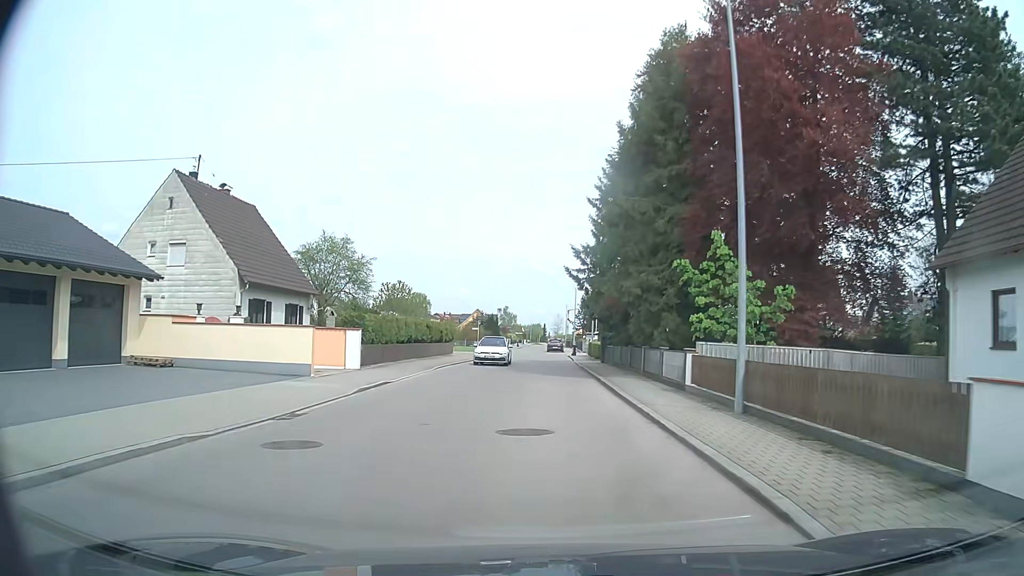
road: unclassified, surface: asphalt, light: Day
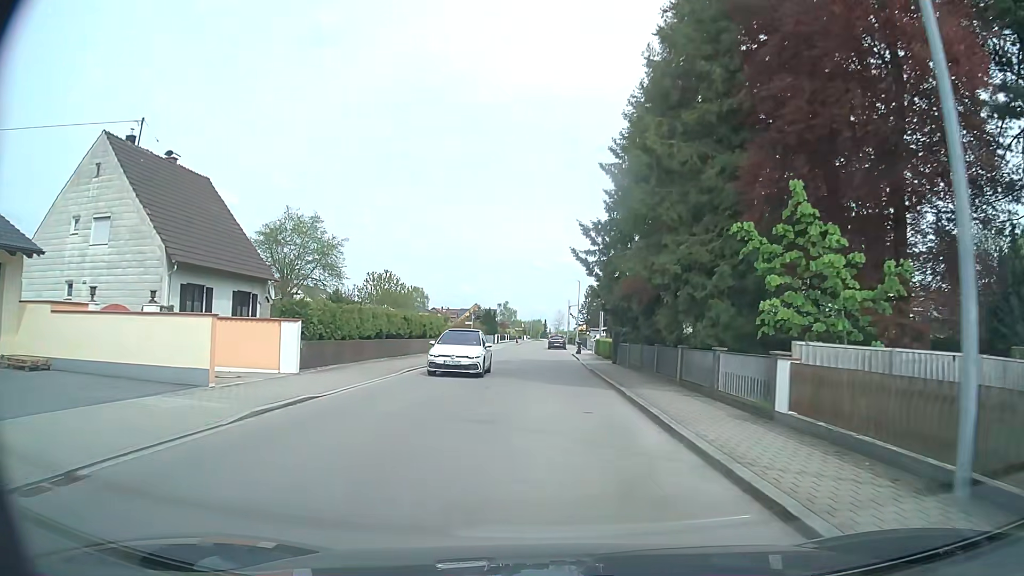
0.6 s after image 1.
(0.0, +6.8) m; 0°
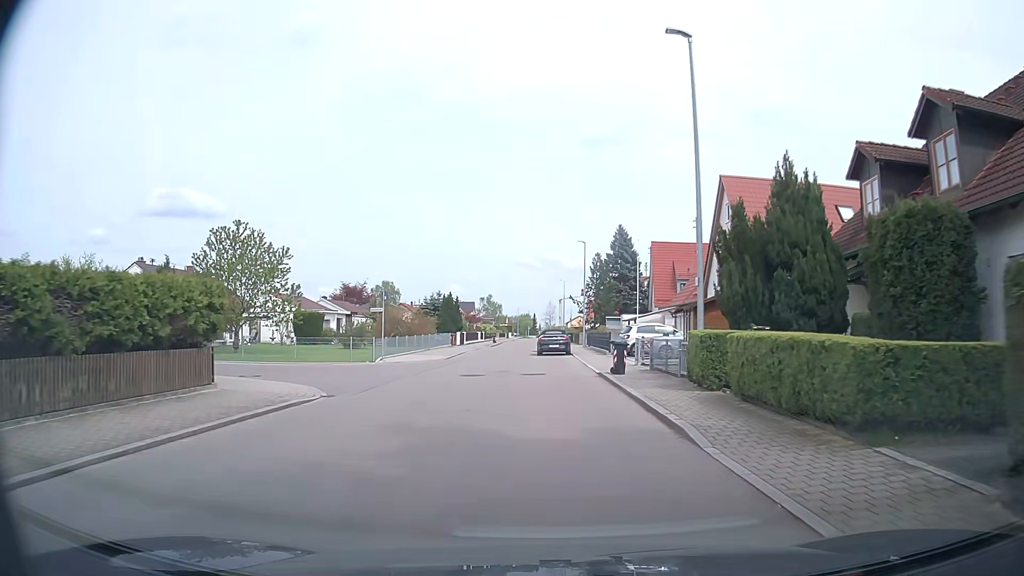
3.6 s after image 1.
(+0.1, +31.4) m; +2°
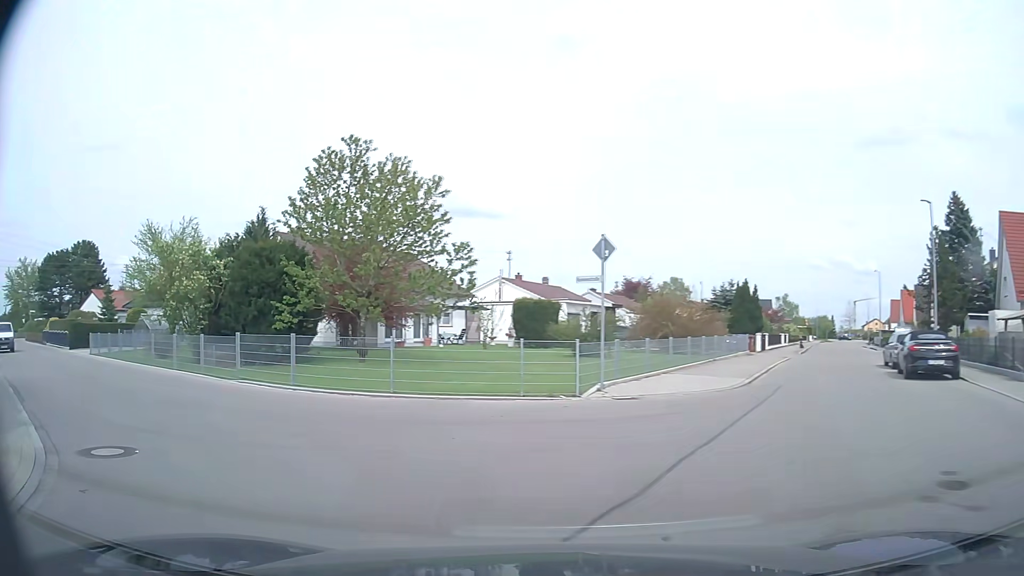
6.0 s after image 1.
(-1.9, +16.9) m; -26°
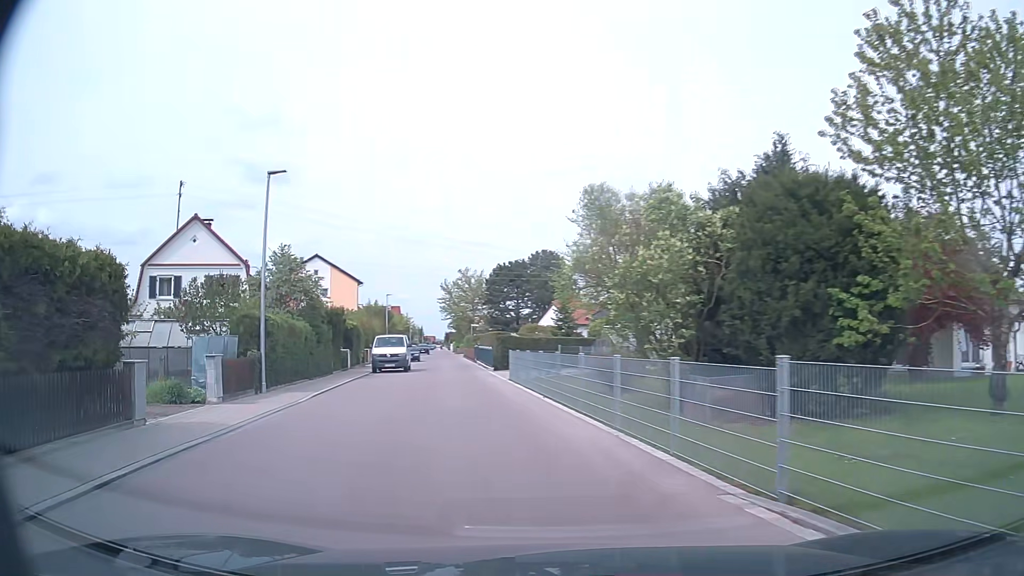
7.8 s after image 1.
(-4.0, +11.0) m; -41°
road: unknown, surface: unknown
